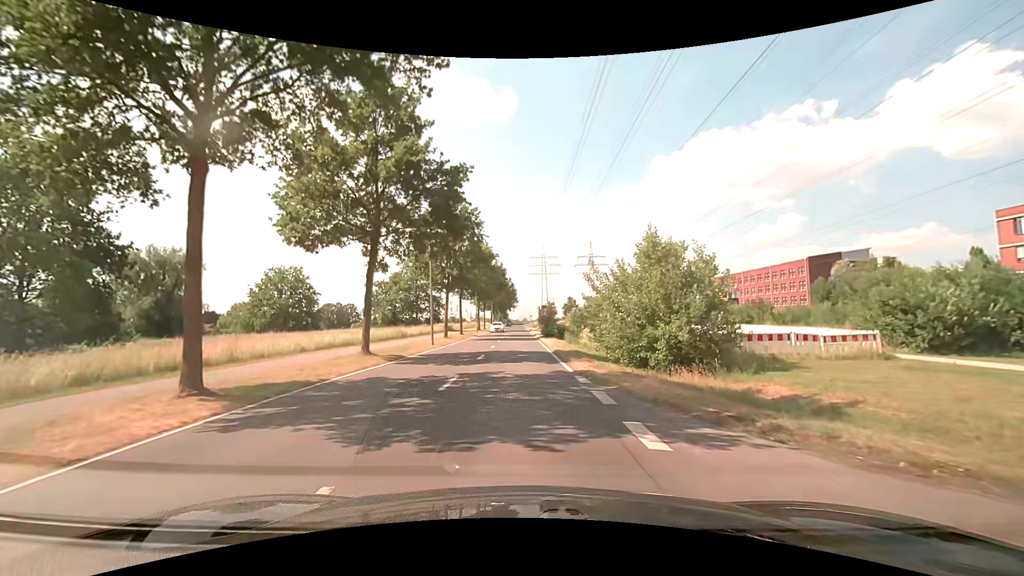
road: secondary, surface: asphalt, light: Day
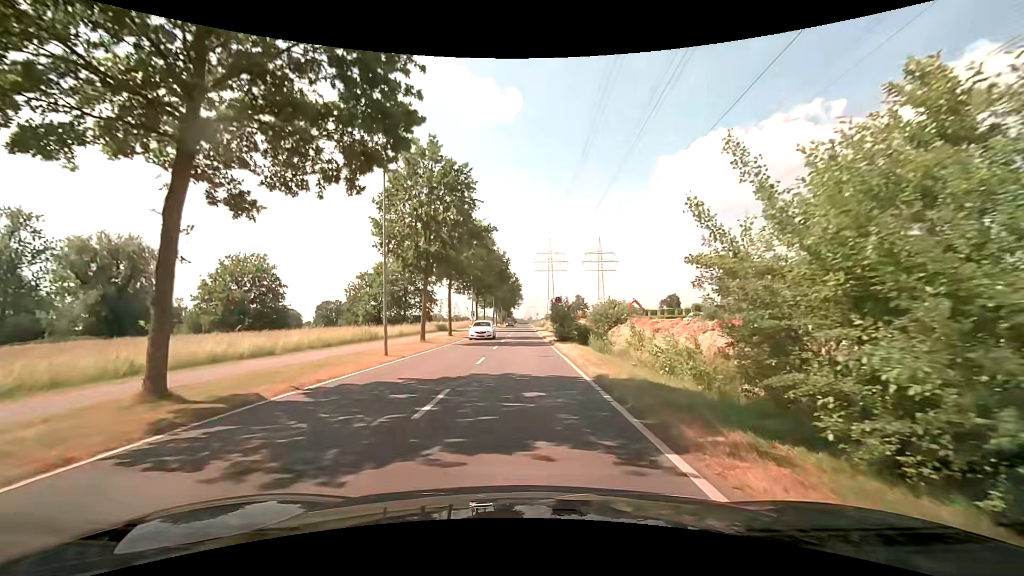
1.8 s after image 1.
(-0.1, +12.2) m; -1°
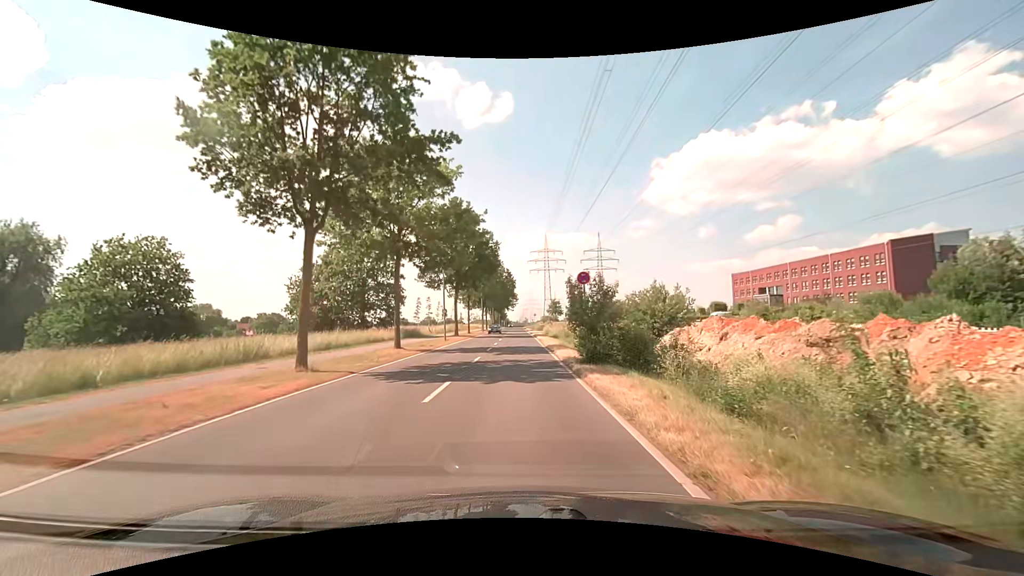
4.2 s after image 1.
(+0.4, +16.5) m; +2°
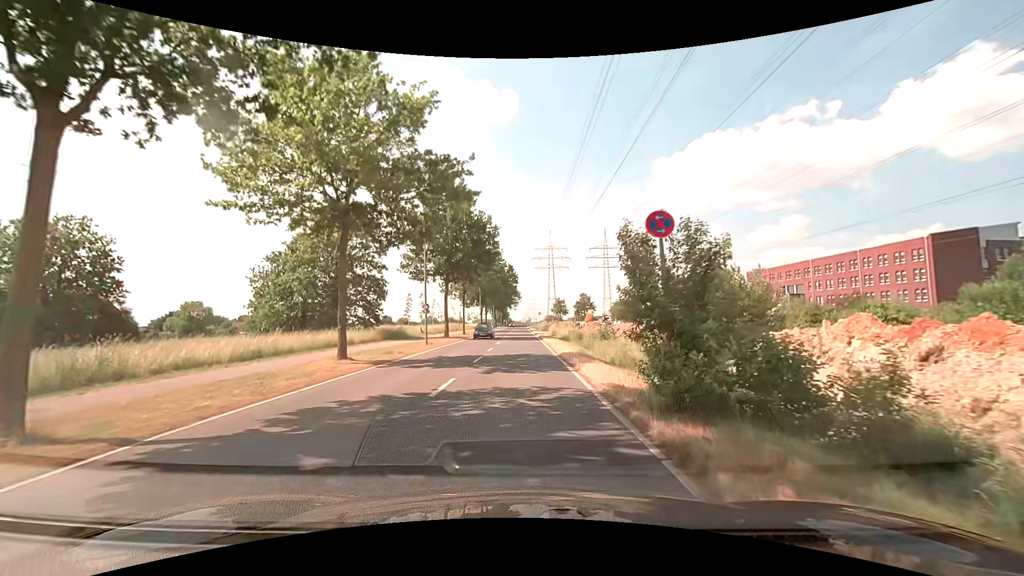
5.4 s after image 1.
(-0.1, +8.7) m; -1°
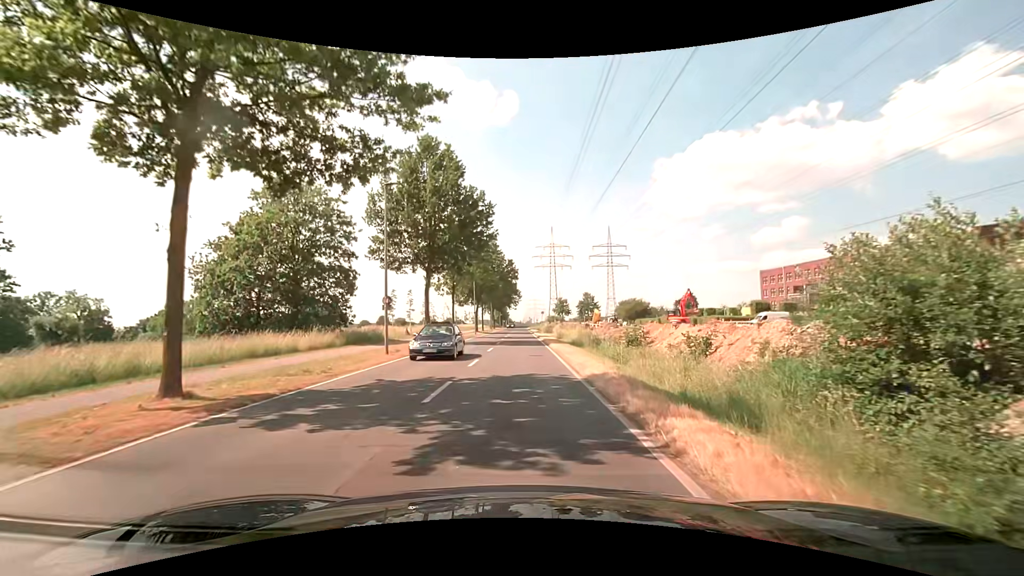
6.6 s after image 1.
(0.0, +8.9) m; 0°
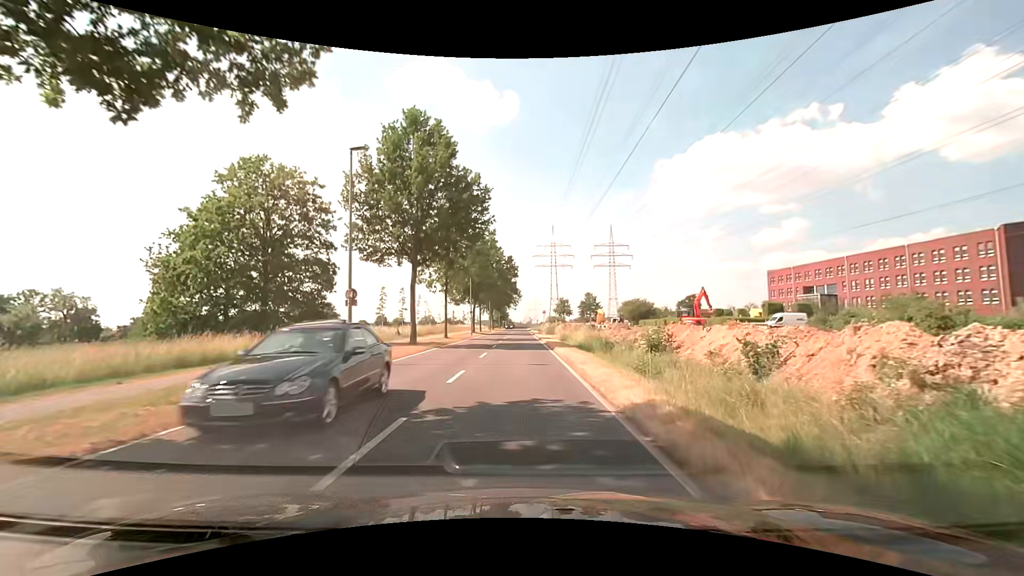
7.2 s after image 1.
(0.0, +4.6) m; 0°
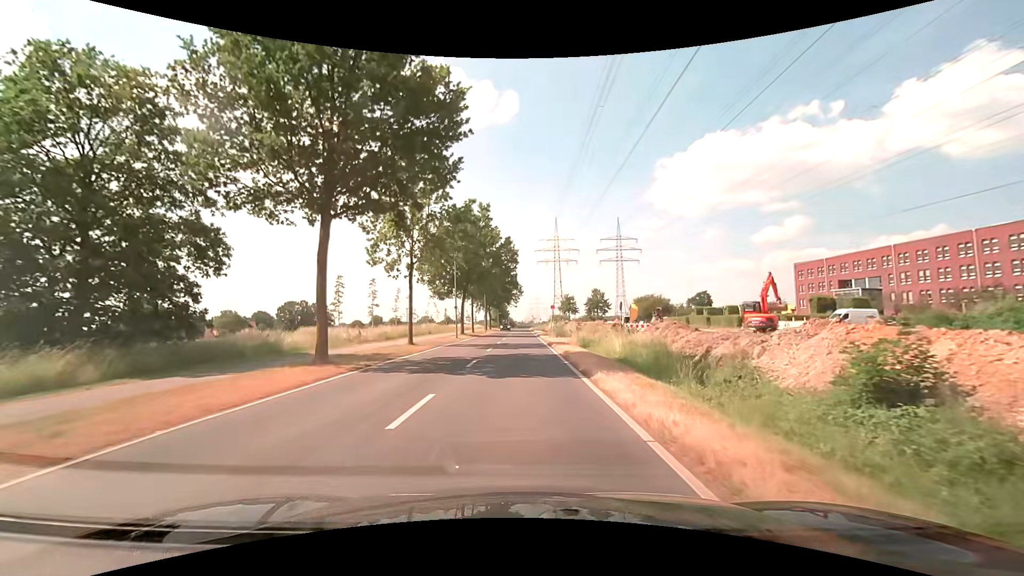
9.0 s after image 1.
(-0.1, +14.1) m; -1°
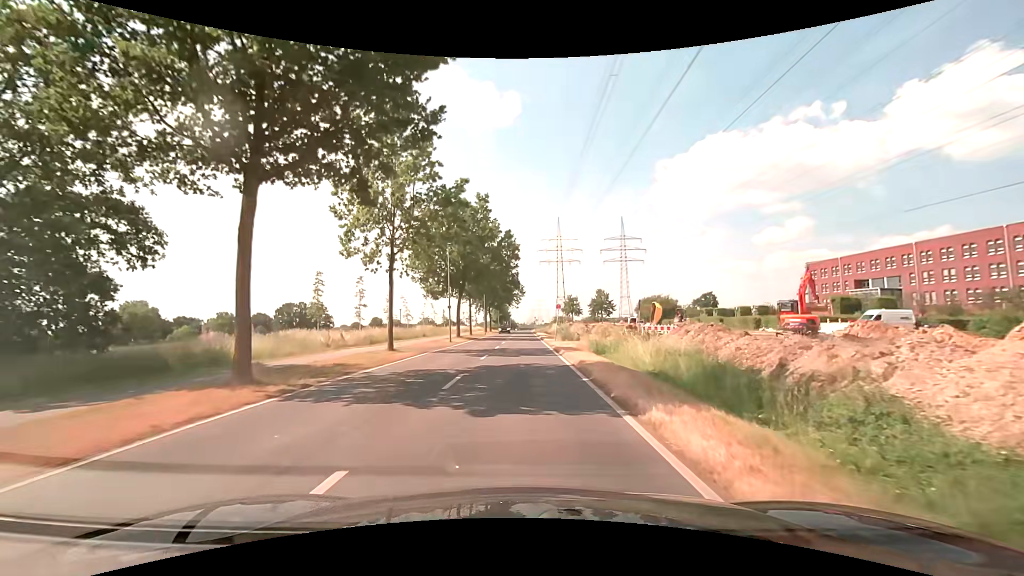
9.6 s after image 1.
(0.0, +4.8) m; 0°
(0, +10) (0, +20) (0, +30) (0, +40) (0, +50) (0, +60) (0, +70) (0, +80) (0, +90) (0, +100) m
